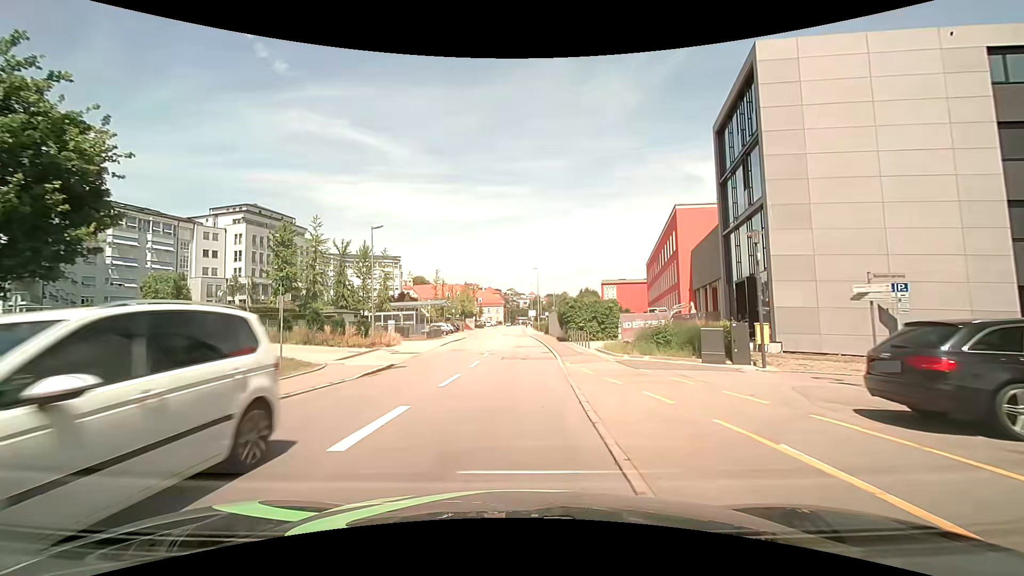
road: tertiary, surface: asphalt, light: Day
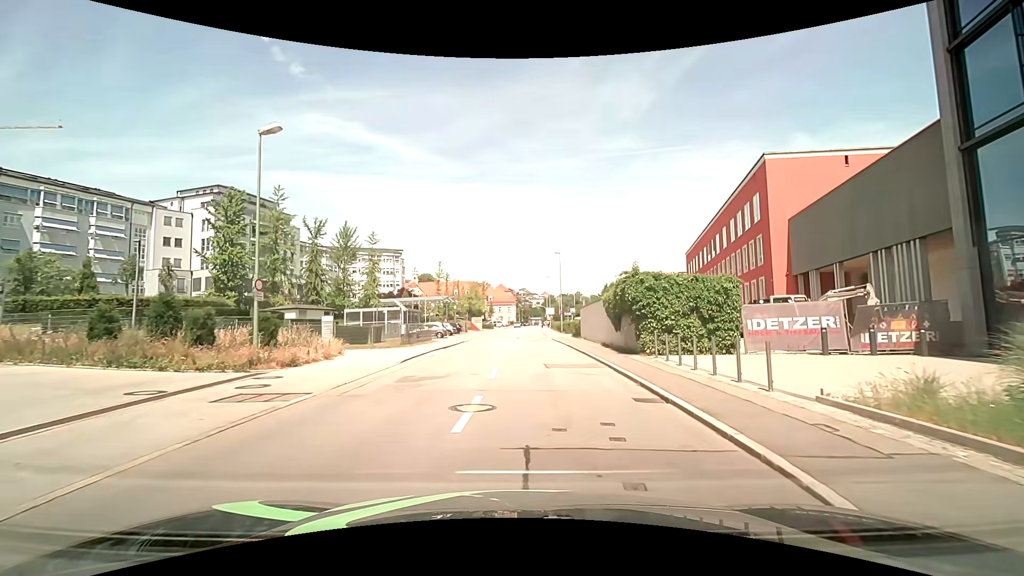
(-1.1, +17.0) m; -4°
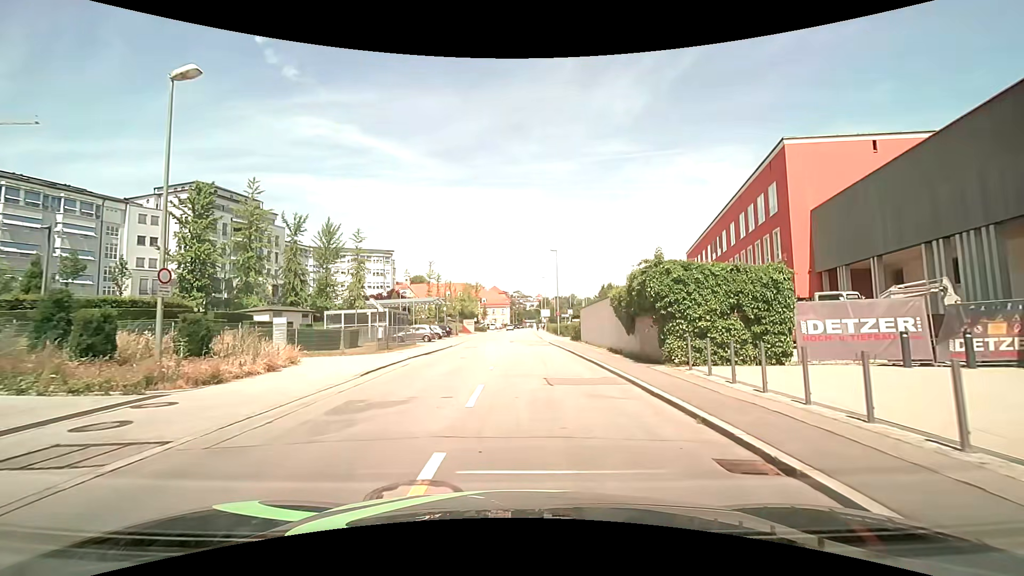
(0.0, +4.1) m; +1°
(0, +10) (+1, +20) (+1, +30) (+1, +40) (+1, +50) (+1, +60) (+1, +70) (+1, +80) (+1, +90) (+1, +100) m
